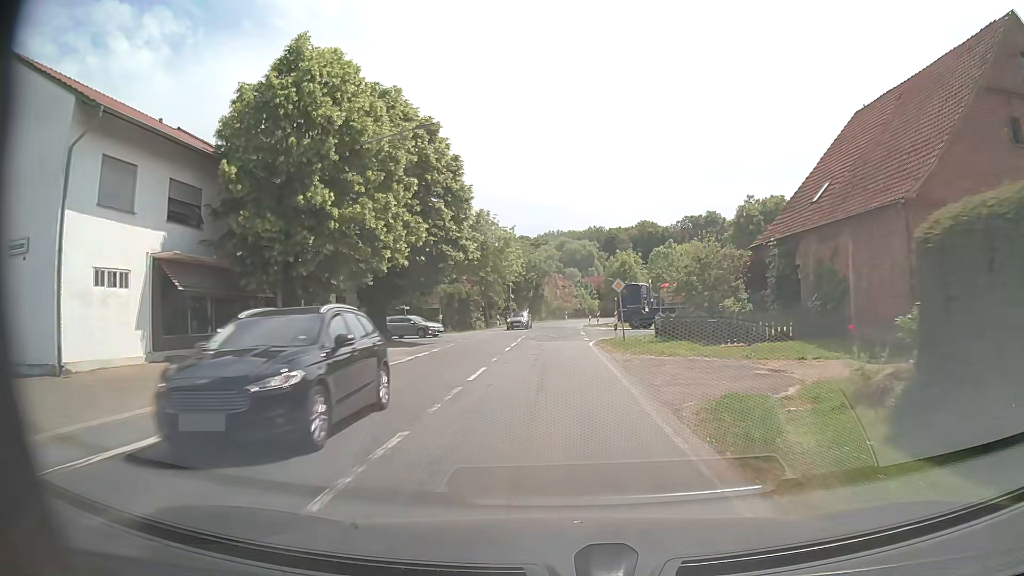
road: secondary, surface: asphalt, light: Day
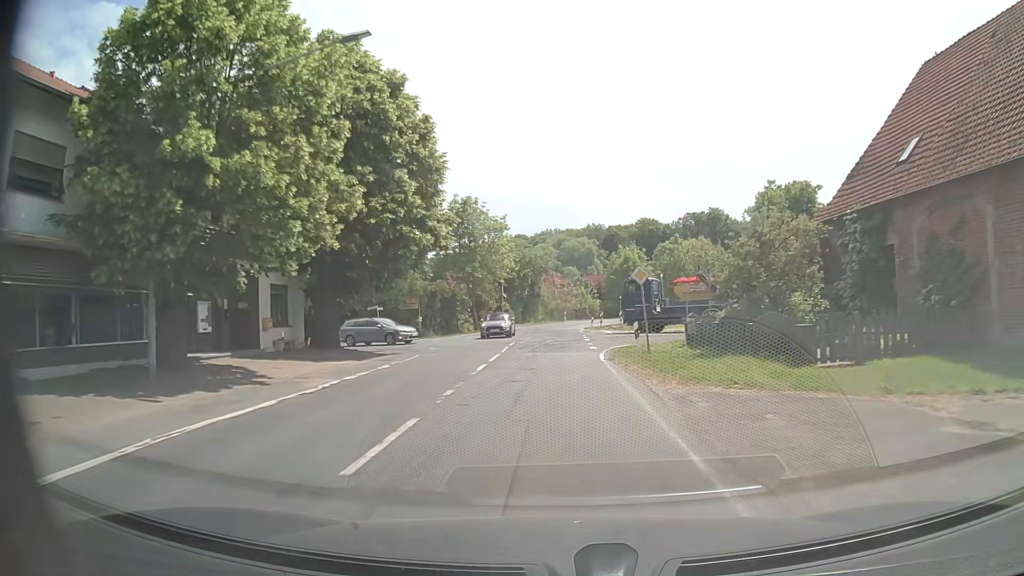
(0.0, +7.9) m; 0°
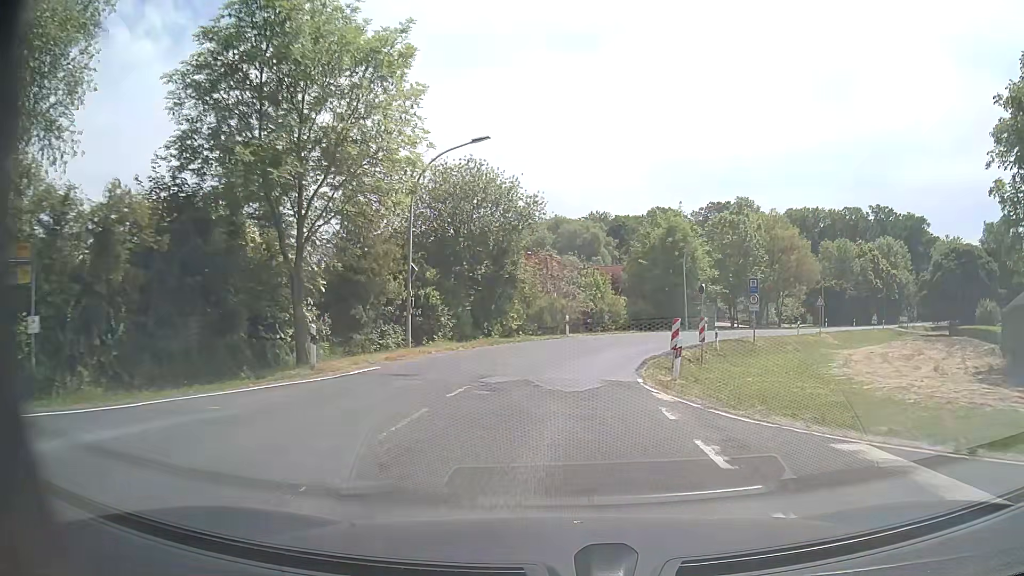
(-0.2, +39.5) m; +1°
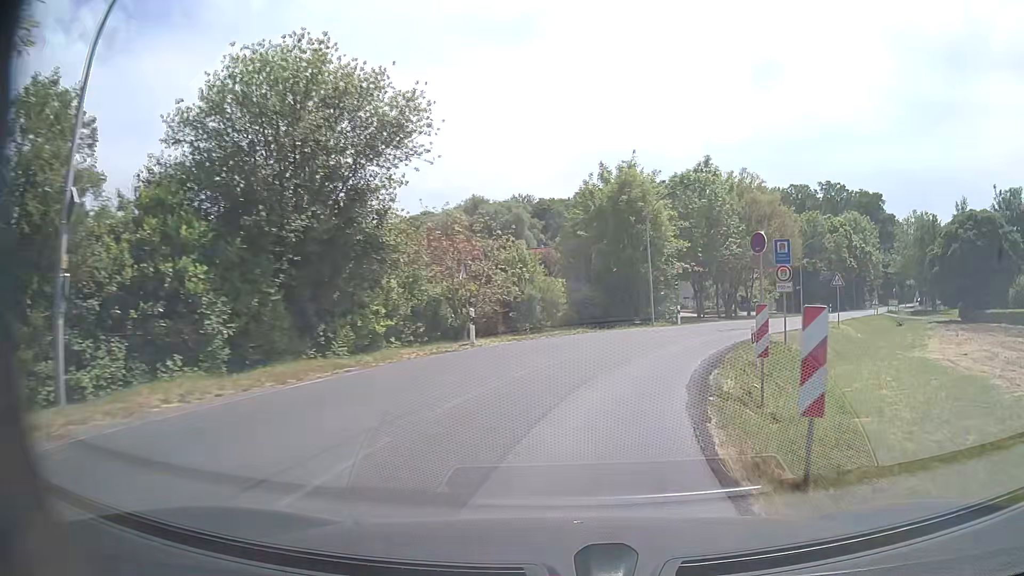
(+0.6, +15.8) m; +7°
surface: paved
(+1, +10) (+3, +20) (+7, +29) (+12, +37) (+18, +46) (+23, +54) (+29, +62) (+34, +71) (+40, +79) (+46, +87) m
